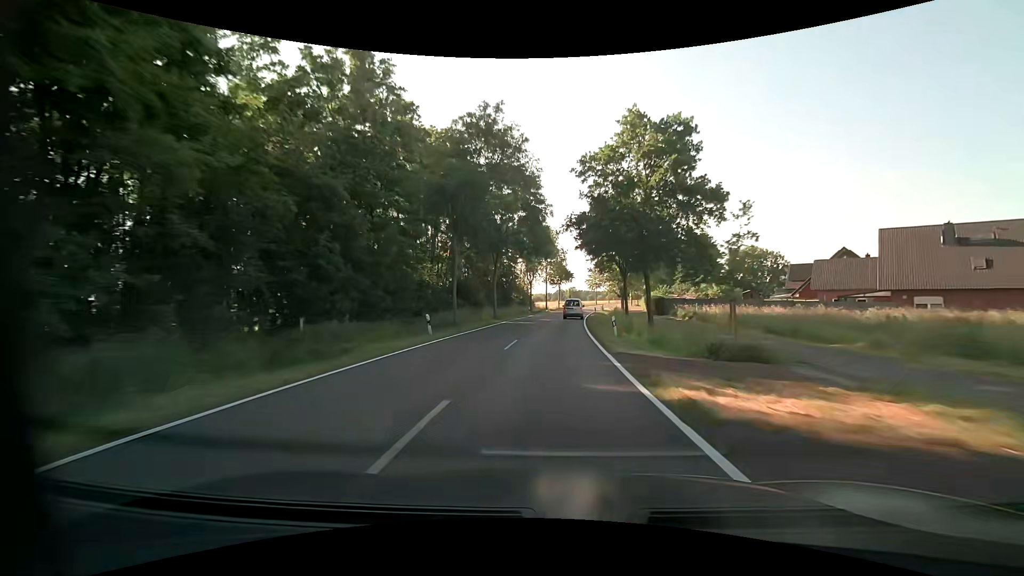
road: tertiary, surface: asphalt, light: Day
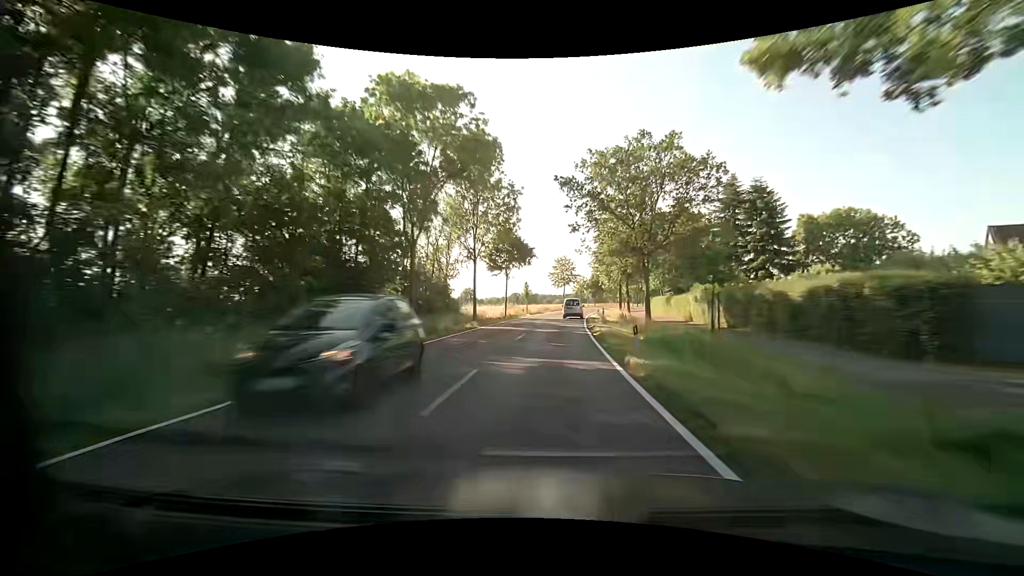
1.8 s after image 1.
(+2.0, +44.9) m; +4°
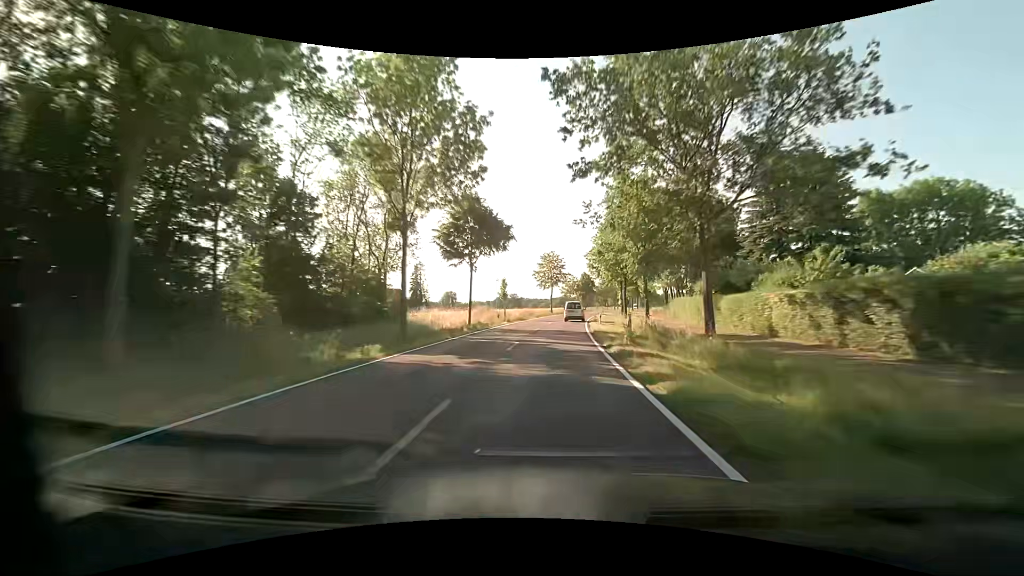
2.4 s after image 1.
(+0.3, +15.0) m; +2°
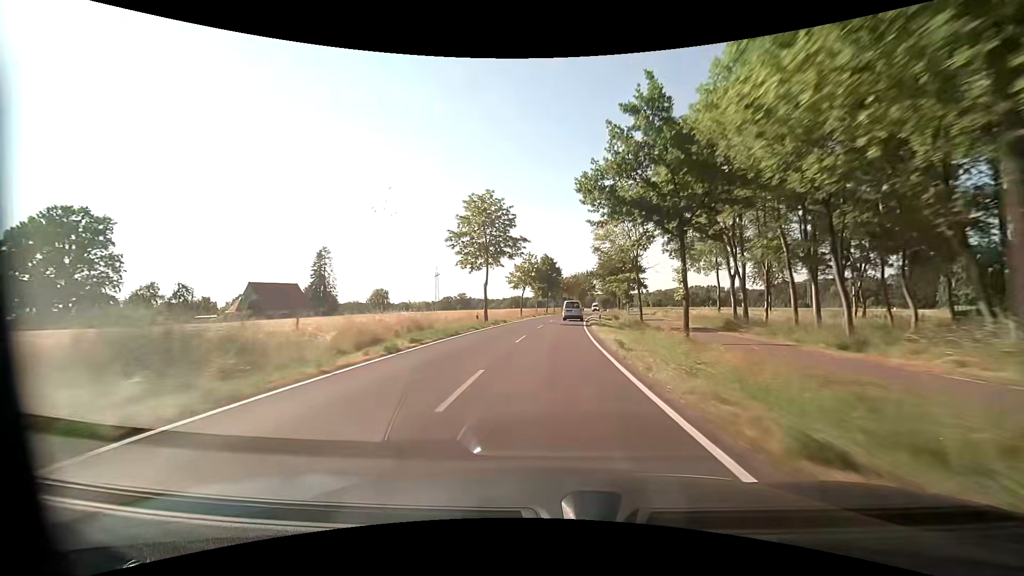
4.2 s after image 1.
(+2.0, +44.7) m; +5°
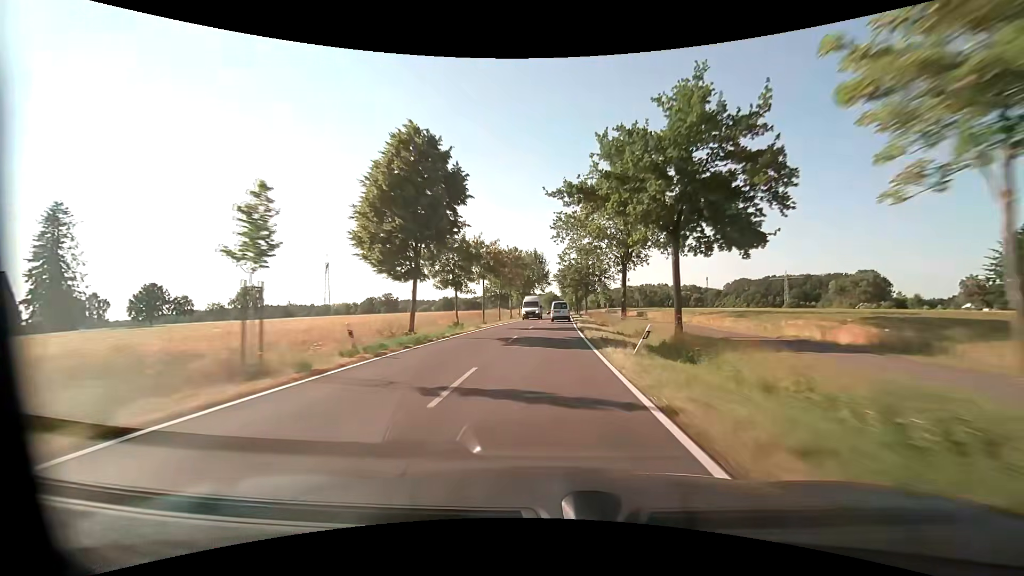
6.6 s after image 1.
(+3.7, +59.6) m; +7°
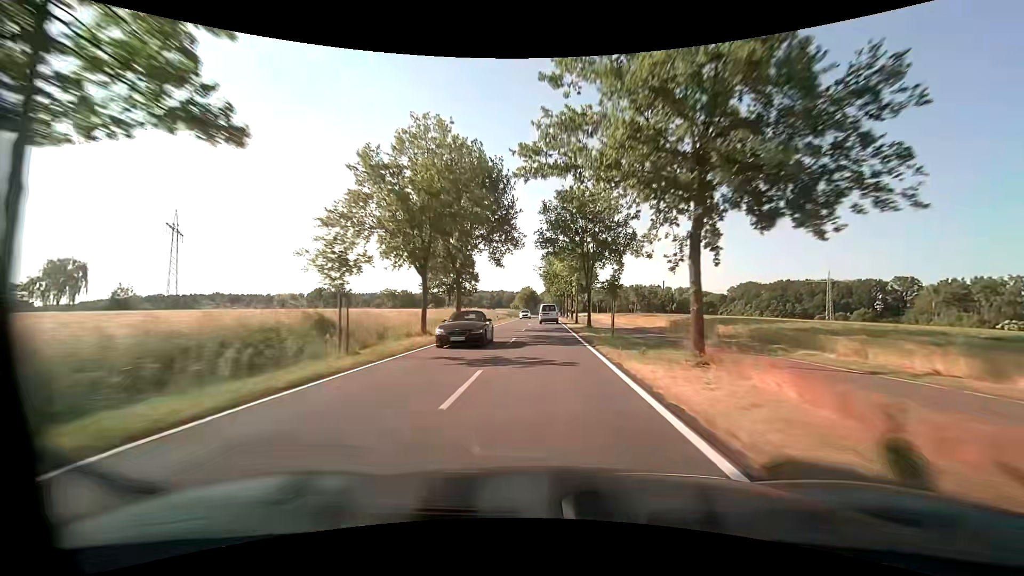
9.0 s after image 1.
(+1.5, +60.2) m; +2°
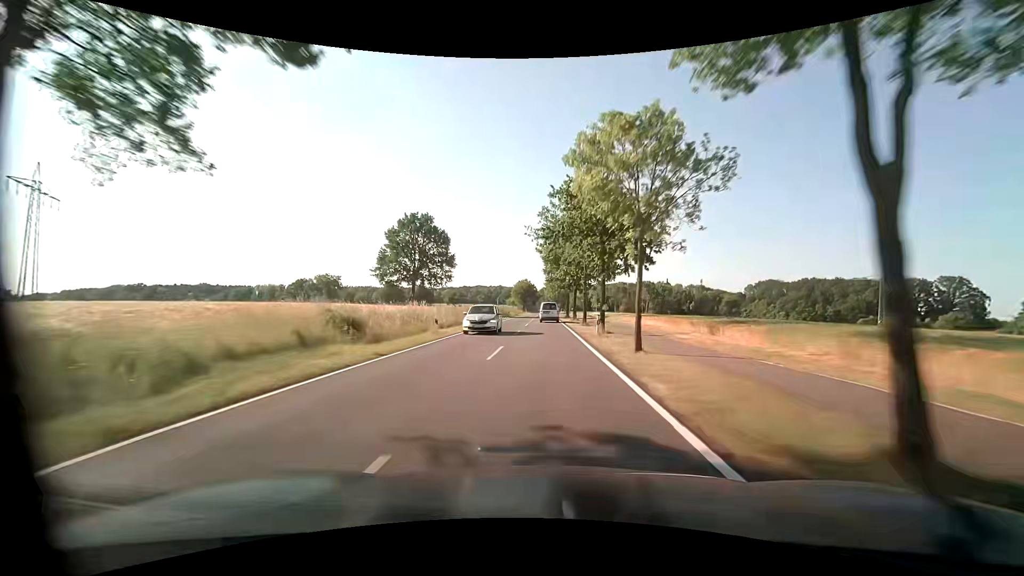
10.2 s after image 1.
(0.0, +30.2) m; 0°
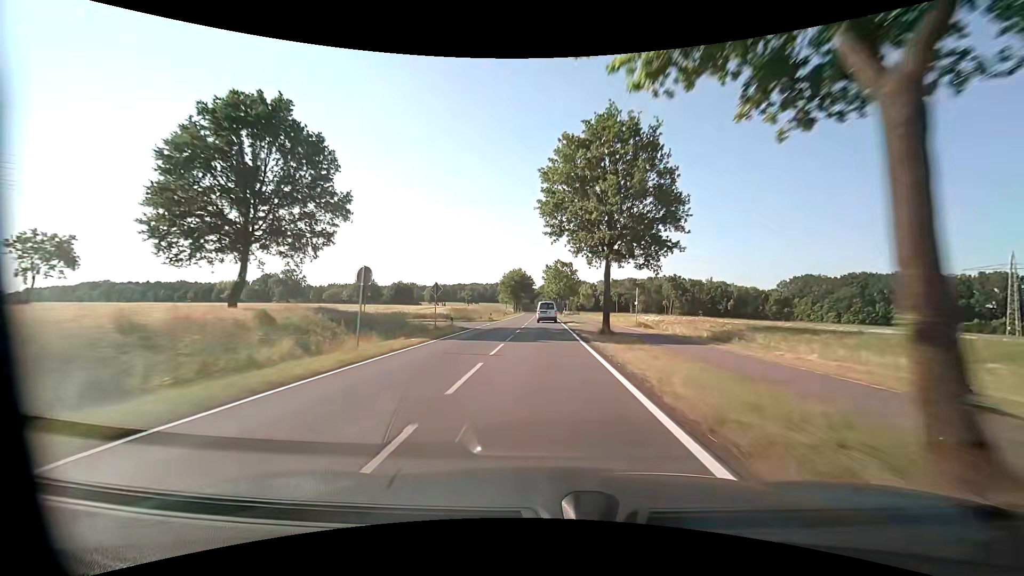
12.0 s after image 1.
(+0.3, +45.1) m; 0°
(0, +10) (0, +20) (0, +30) (0, +40) (0, +50) (0, +60) (0, +70) (0, +80) (0, +90) (0, +100) m
